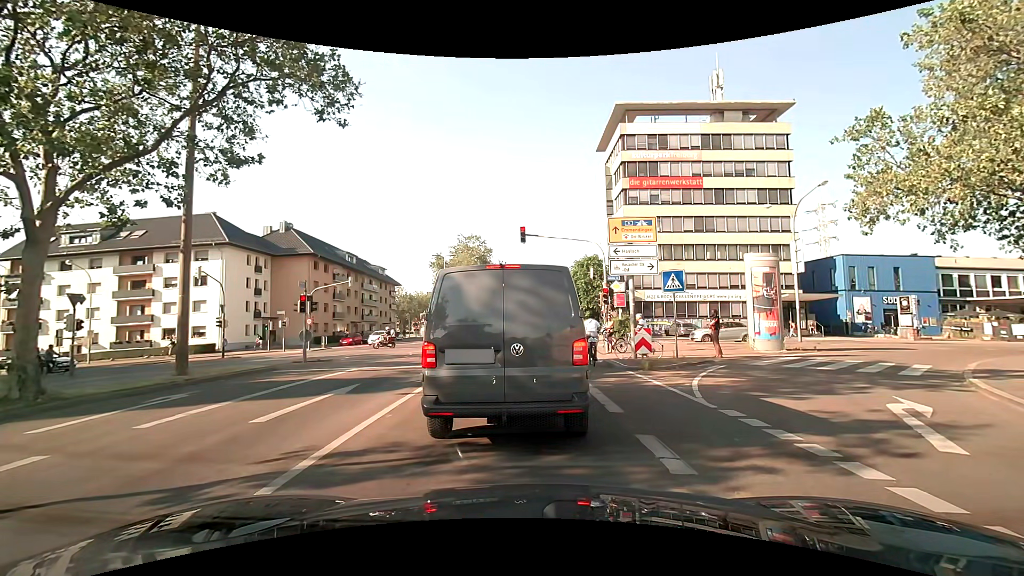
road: secondary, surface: asphalt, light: Day
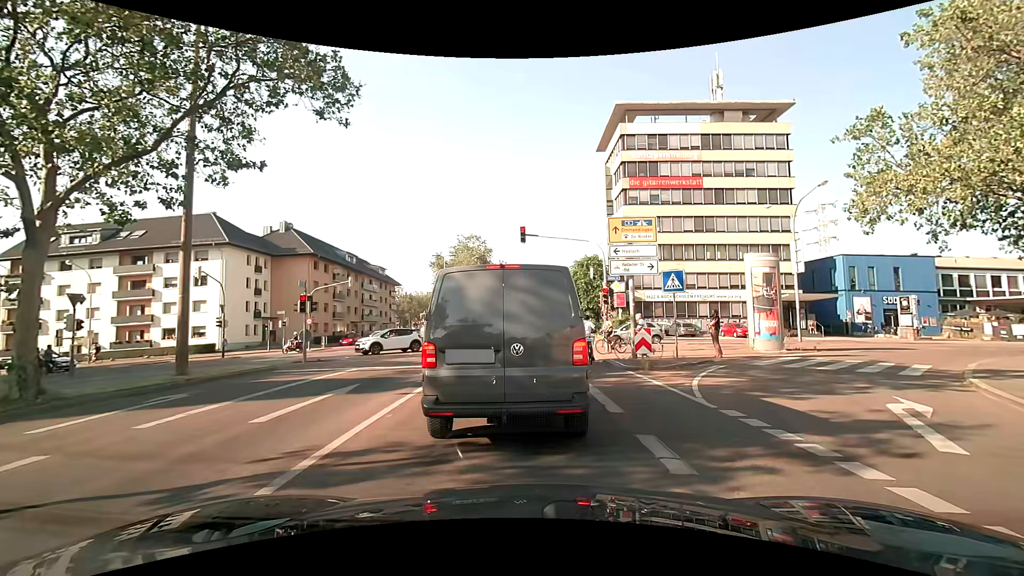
(0.0, 0.0) m; 0°
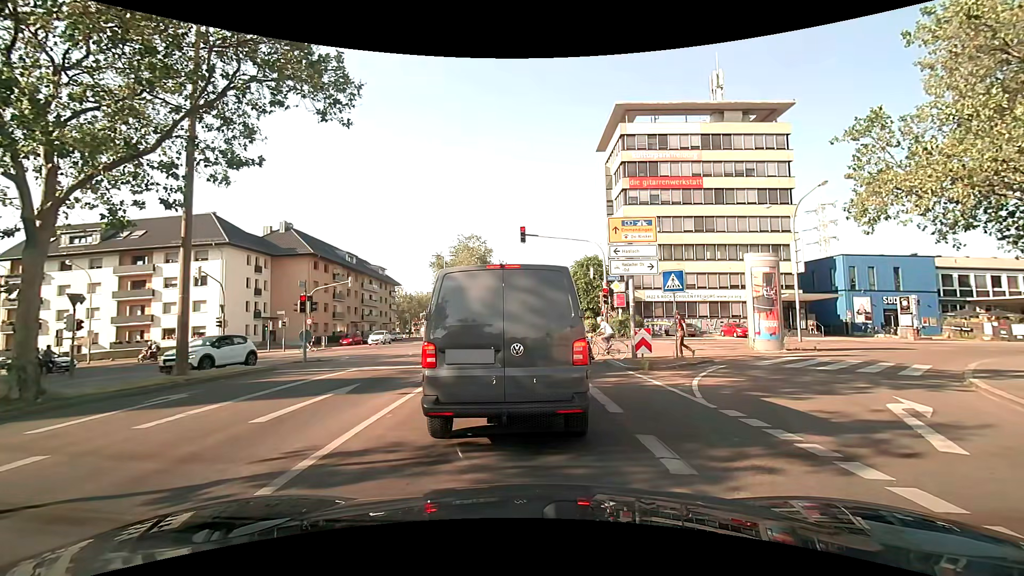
(0.0, 0.0) m; 0°
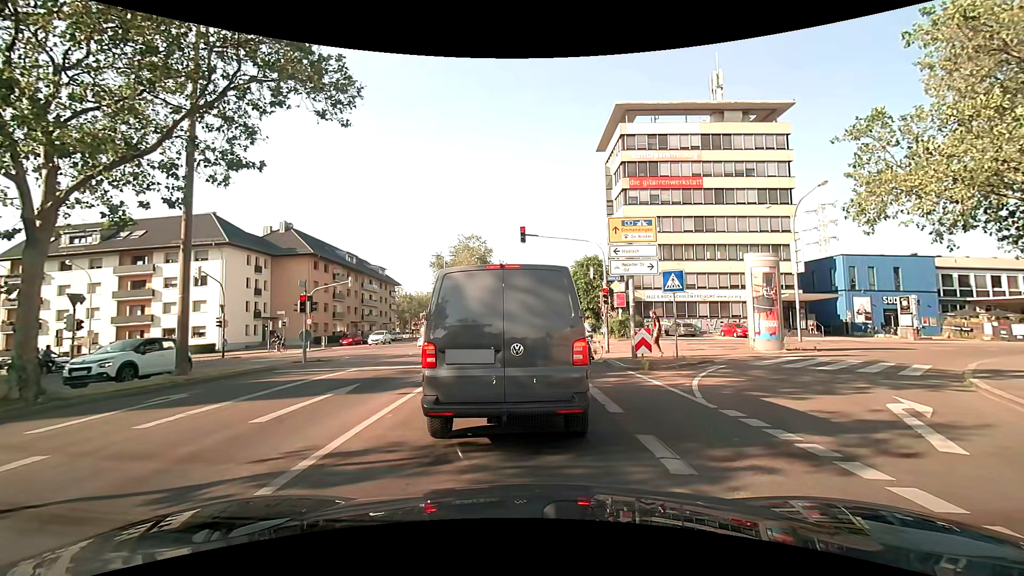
(0.0, 0.0) m; 0°
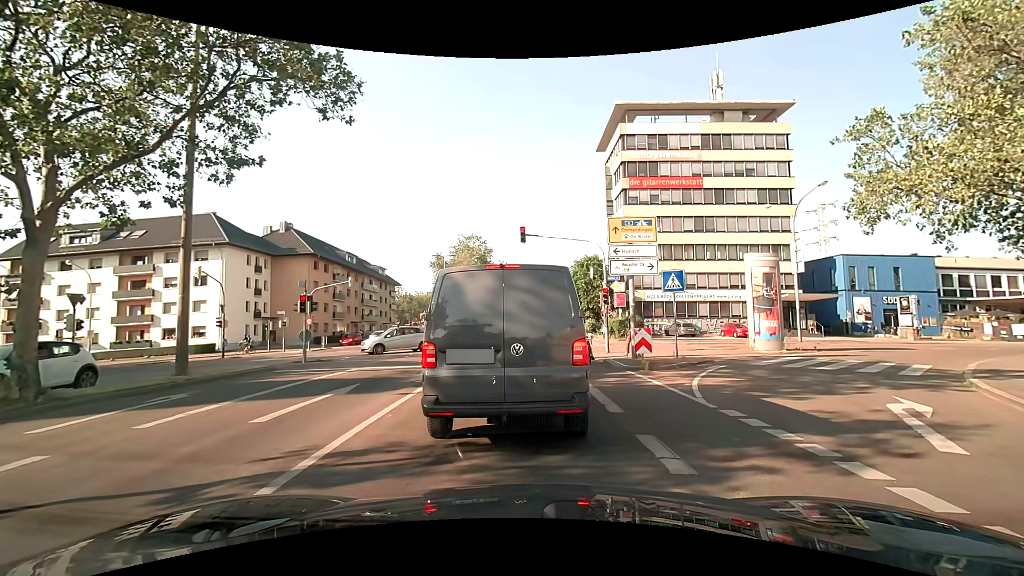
(0.0, 0.0) m; 0°
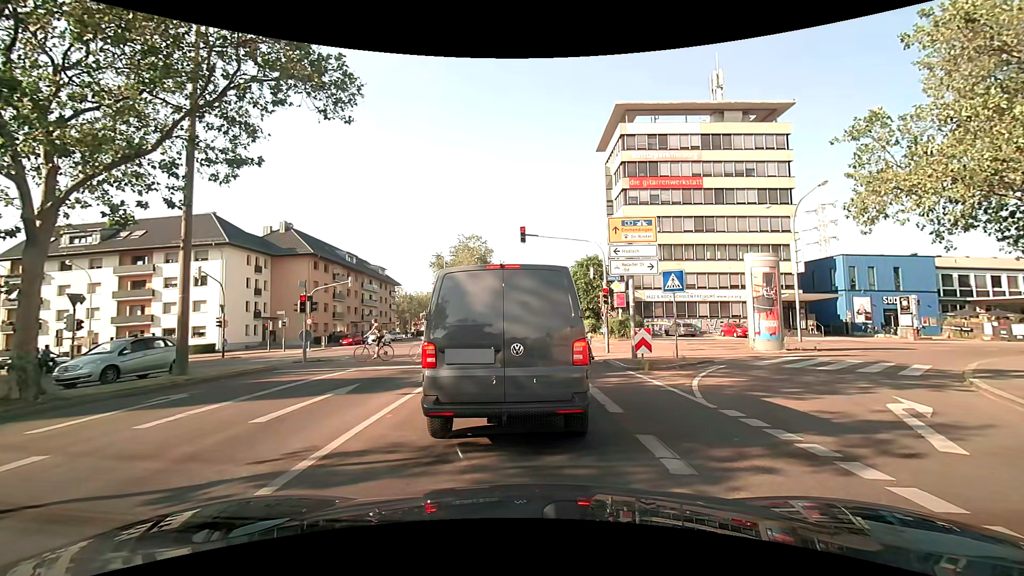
(0.0, 0.0) m; 0°
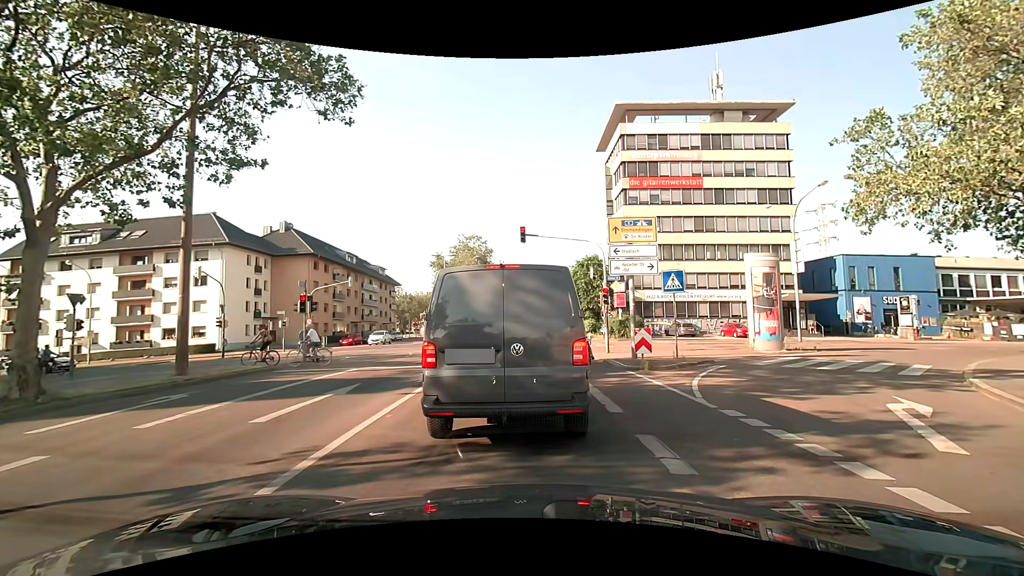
(0.0, 0.0) m; 0°
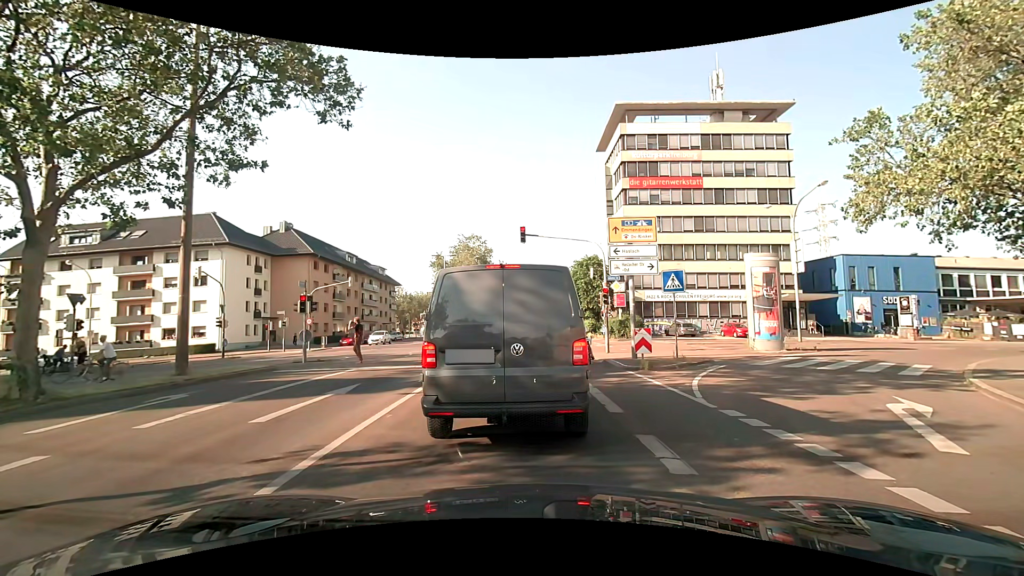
(0.0, 0.0) m; 0°
